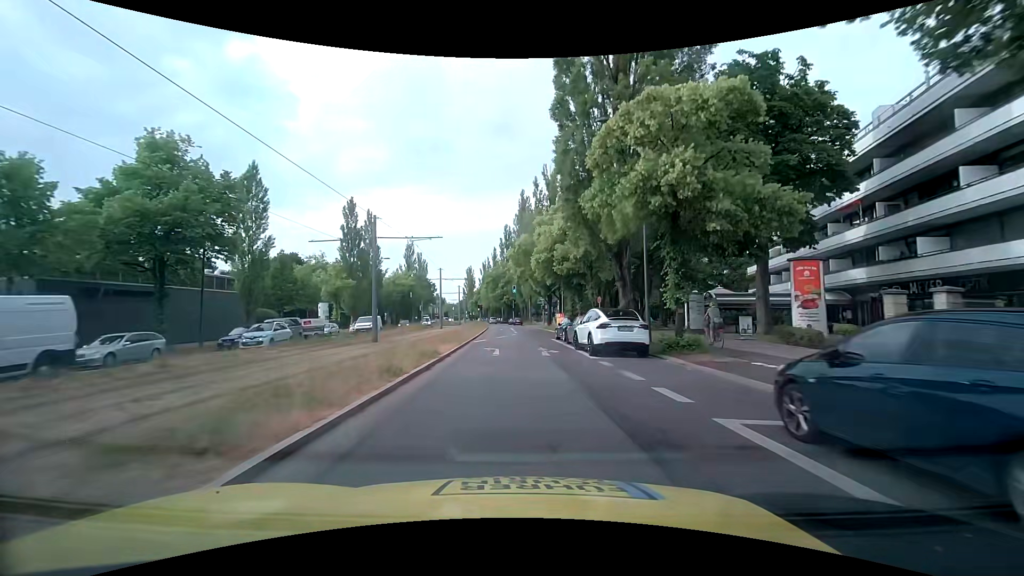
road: secondary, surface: asphalt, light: Day
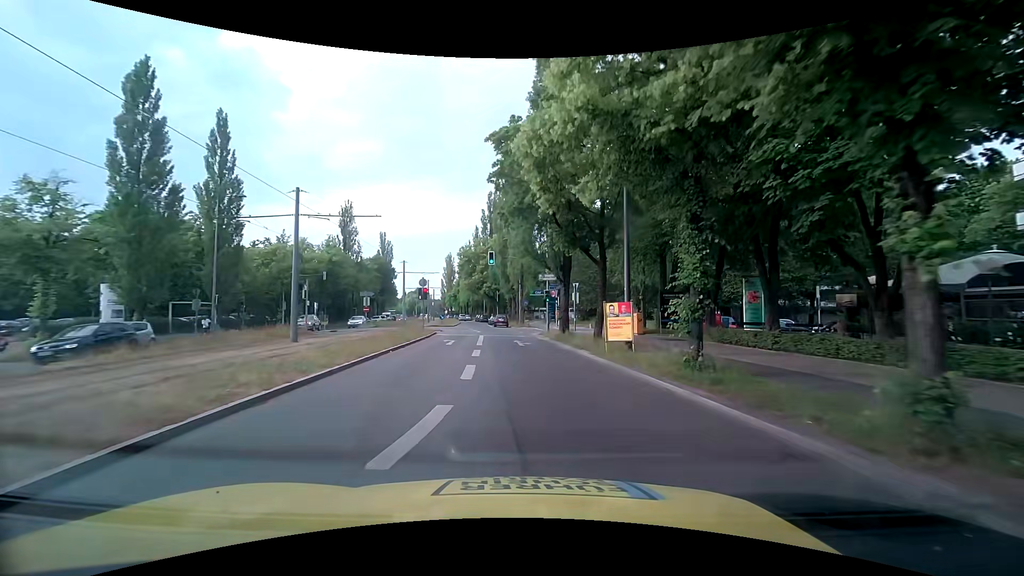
(+0.3, +35.0) m; 0°
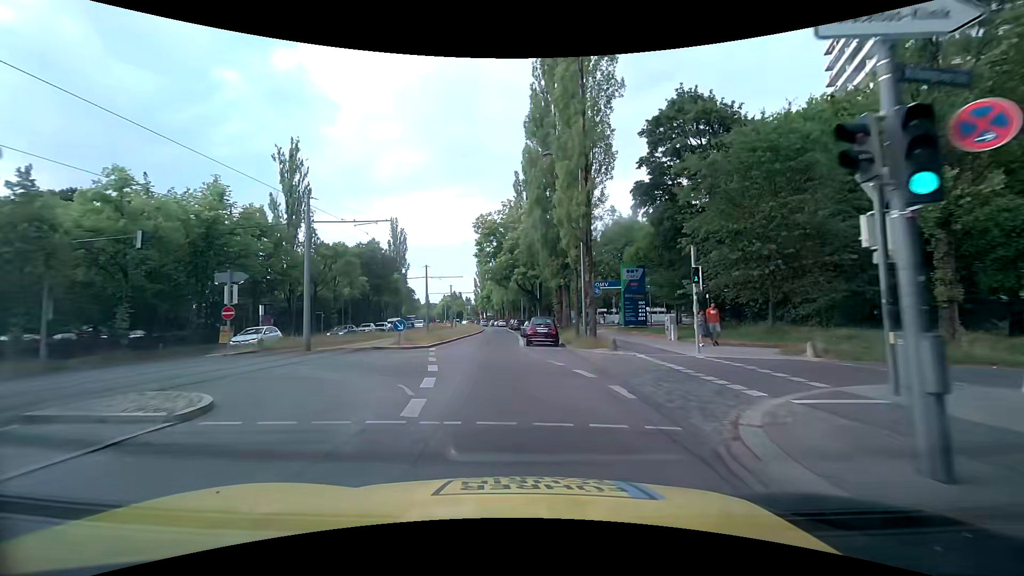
(-0.4, +31.9) m; -3°
